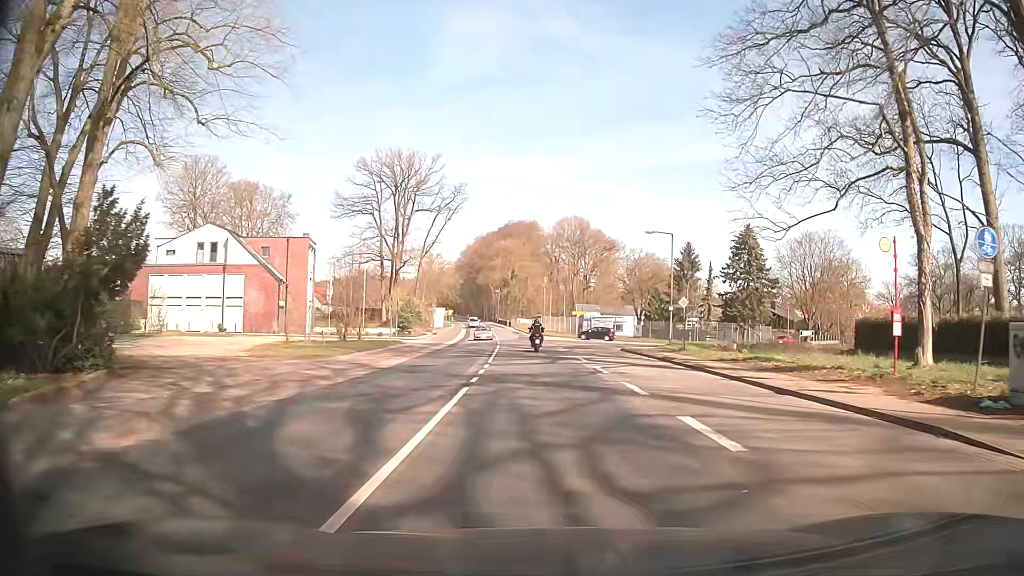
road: secondary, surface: asphalt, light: Day
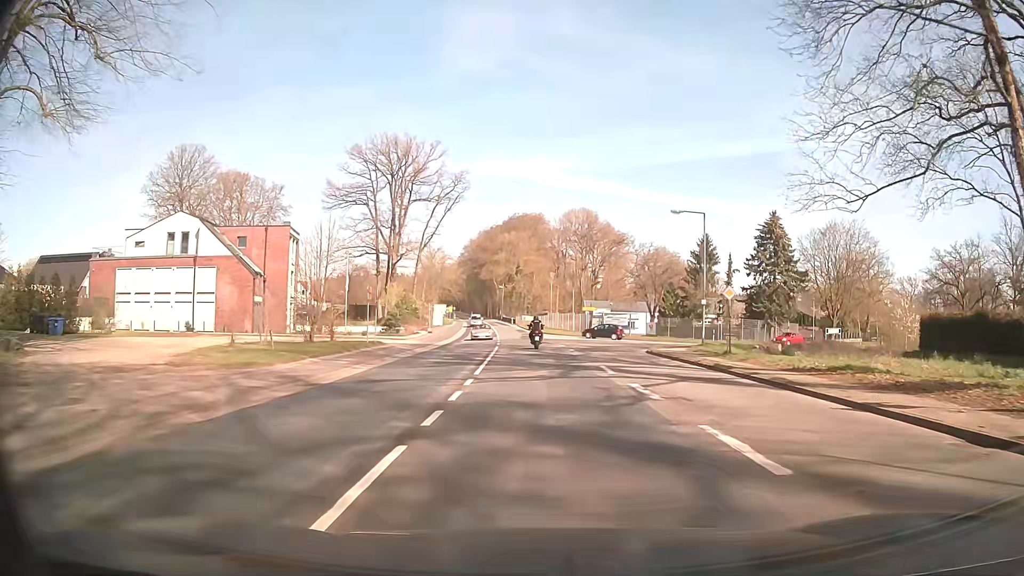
(0.0, +7.6) m; 0°
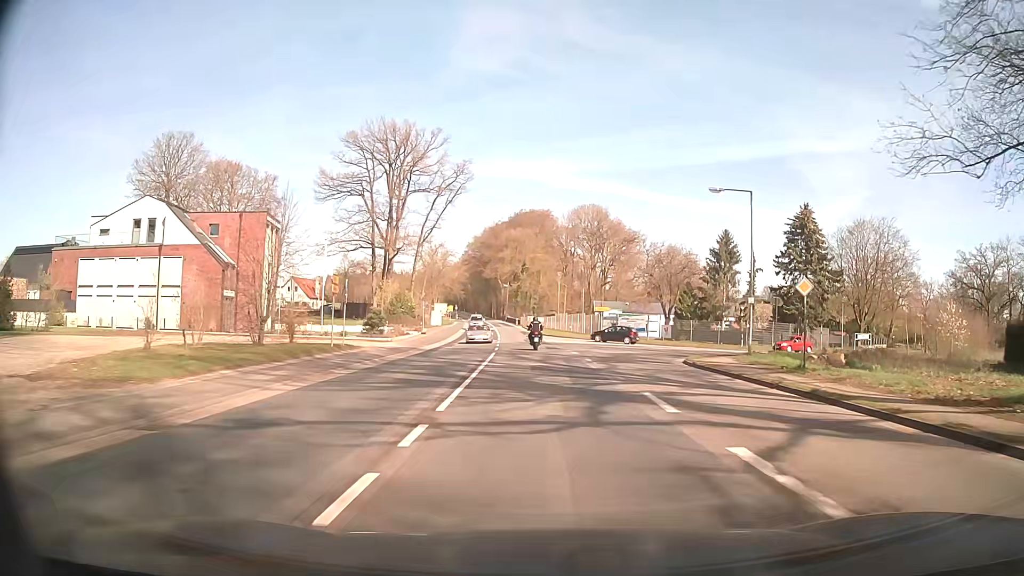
(-0.1, +7.5) m; -1°
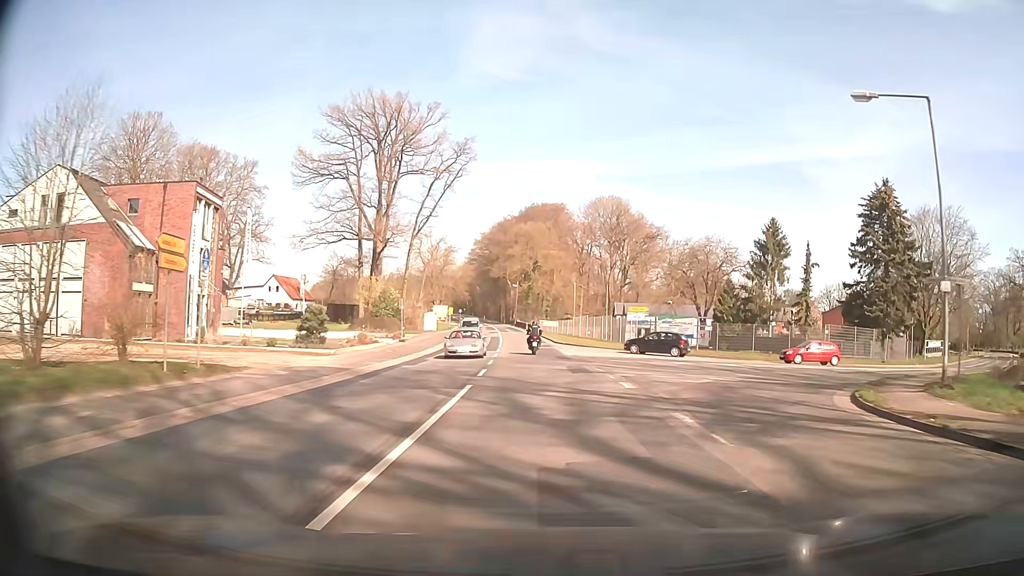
(0.0, +15.0) m; -1°
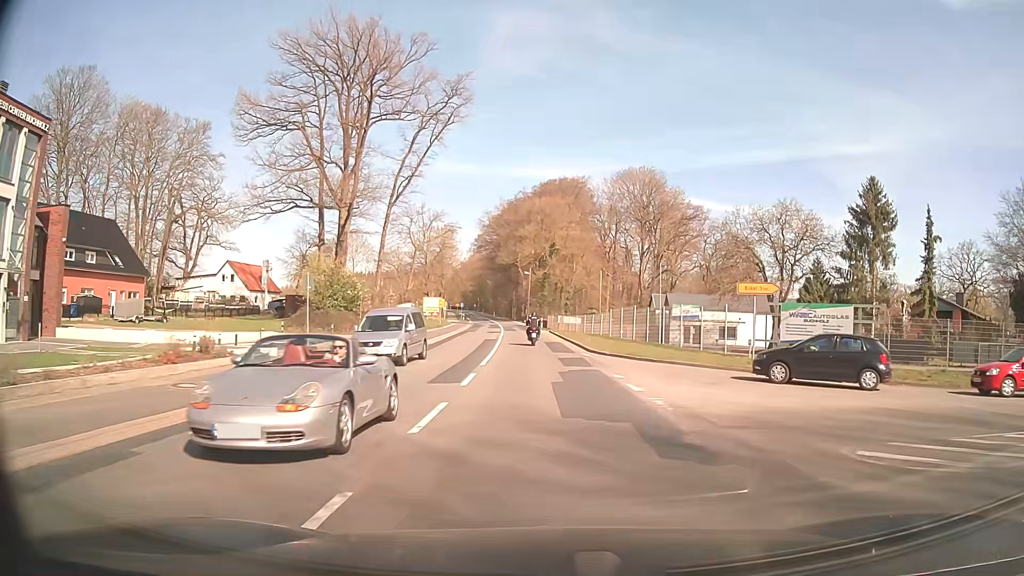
(-0.2, +22.6) m; -1°
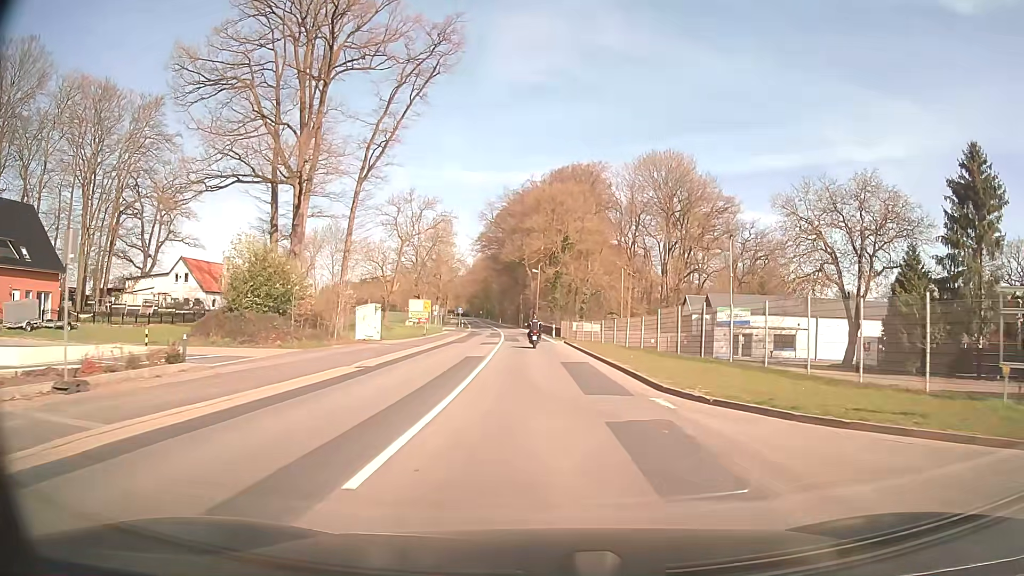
(-0.1, +15.2) m; -1°
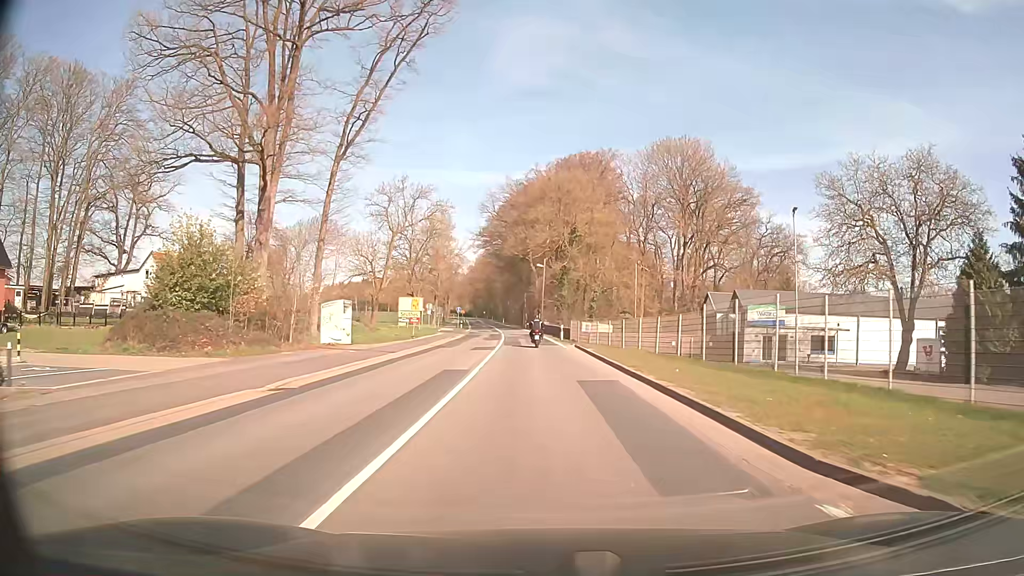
(-0.1, +7.6) m; 0°
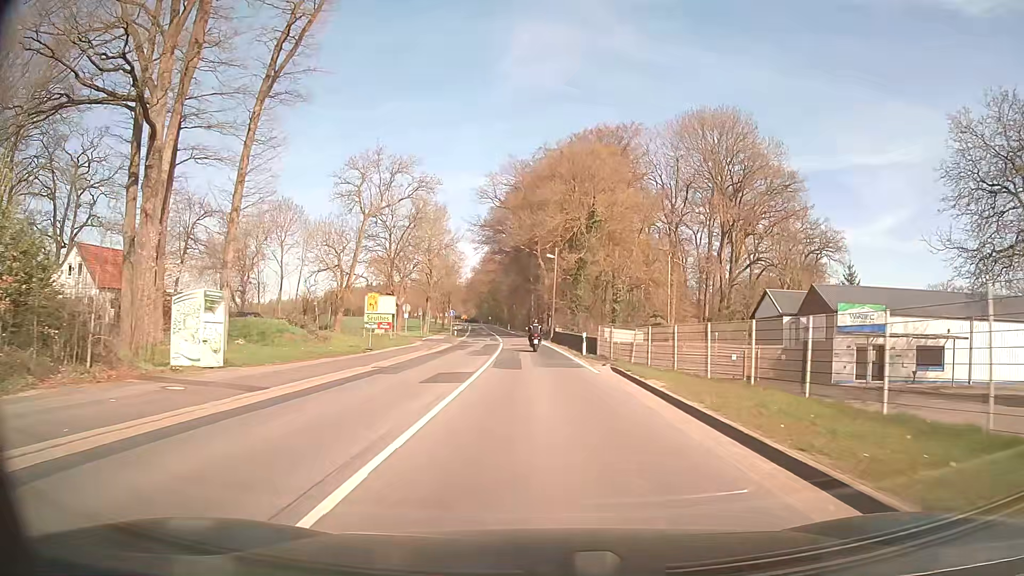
(-0.1, +15.1) m; -1°
(0, +10) (0, +20) (0, +30) (-1, +40) (-1, +50) (-2, +60) (-3, +70) (-4, +80) (-5, +90) (-6, +100) m
